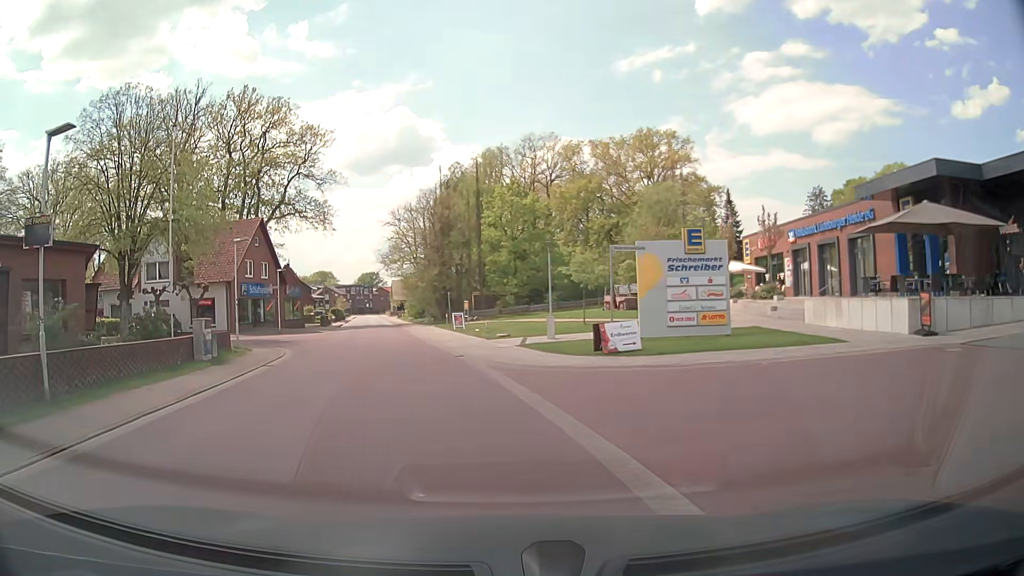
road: tertiary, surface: paving_stones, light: Day
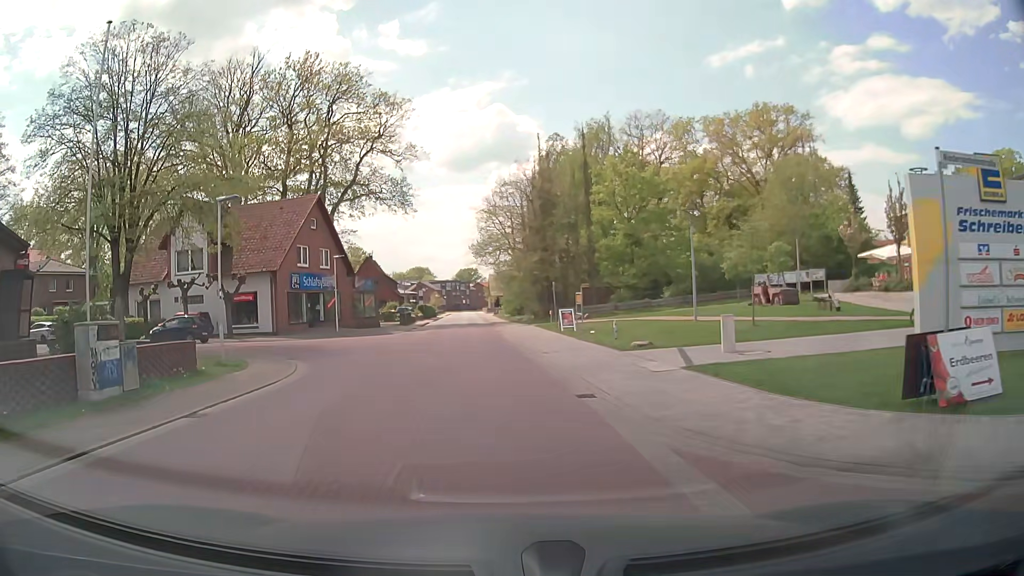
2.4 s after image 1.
(-0.8, +10.9) m; -8°
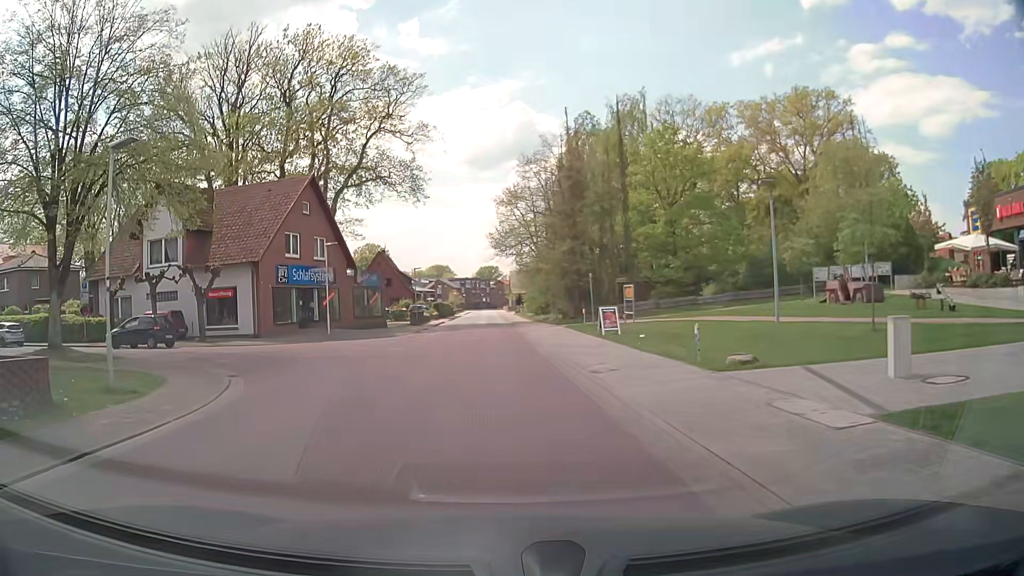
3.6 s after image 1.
(-0.2, +6.7) m; -2°
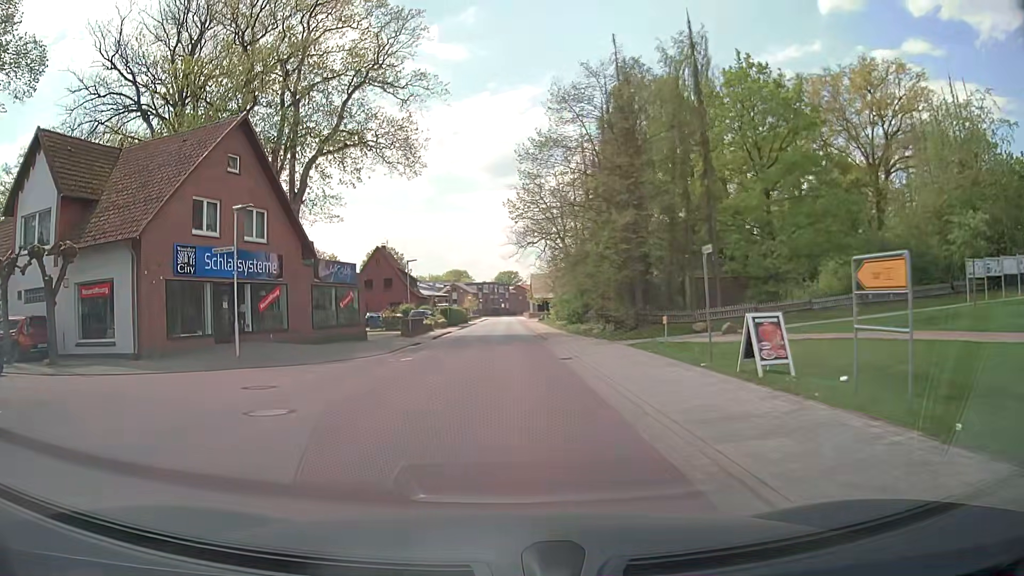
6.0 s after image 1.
(-0.2, +14.1) m; -2°
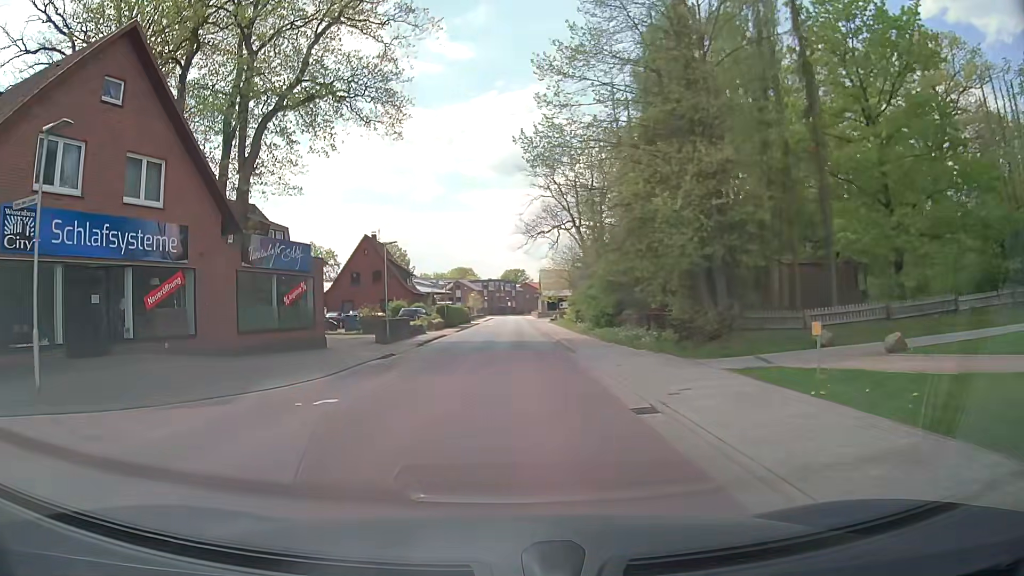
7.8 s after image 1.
(0.0, +10.0) m; 0°
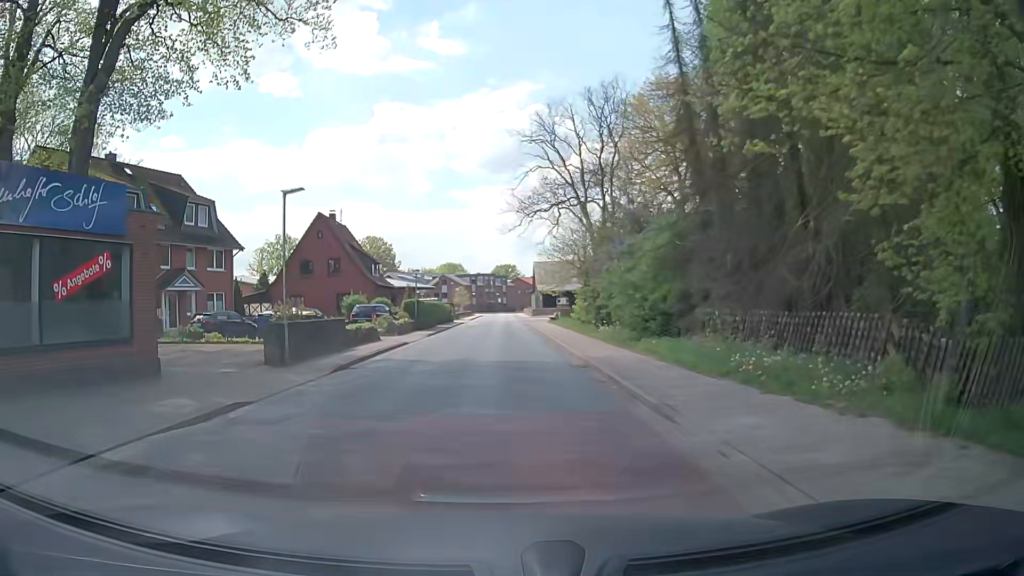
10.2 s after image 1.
(+0.1, +13.6) m; +1°
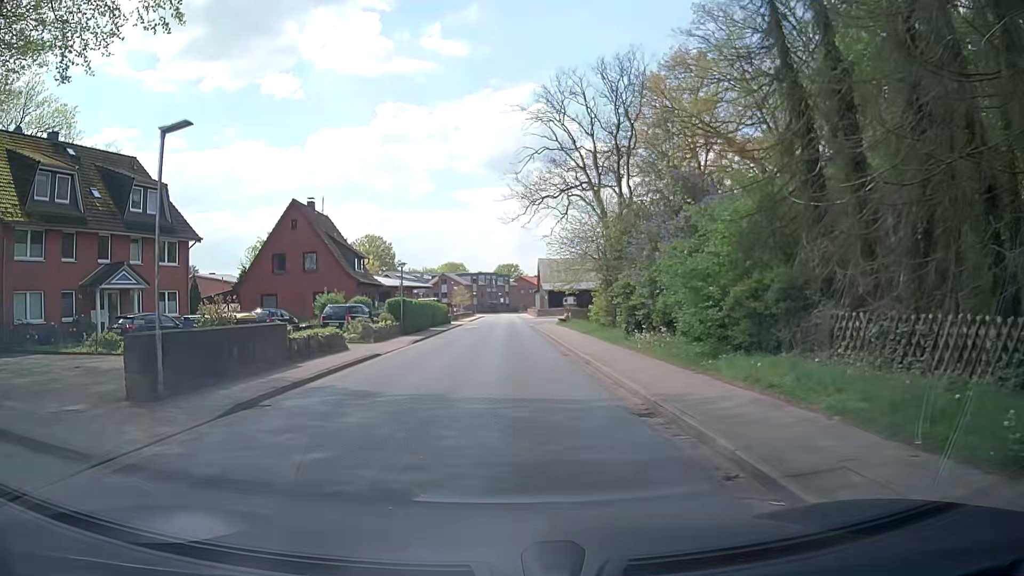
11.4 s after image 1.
(0.0, +7.2) m; 0°
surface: asphalt
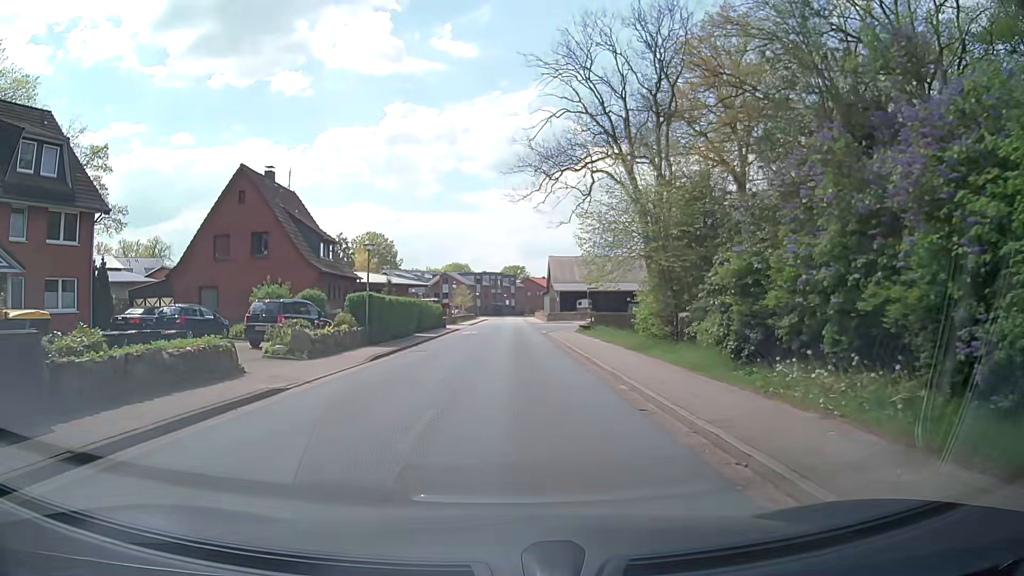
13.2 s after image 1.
(0.0, +10.8) m; -1°
(0, +10) (+1, +20) (+1, +30) (+1, +40) (+2, +50) (+2, +60) (+2, +70) (+2, +80) (+2, +90) (+2, +100) m
